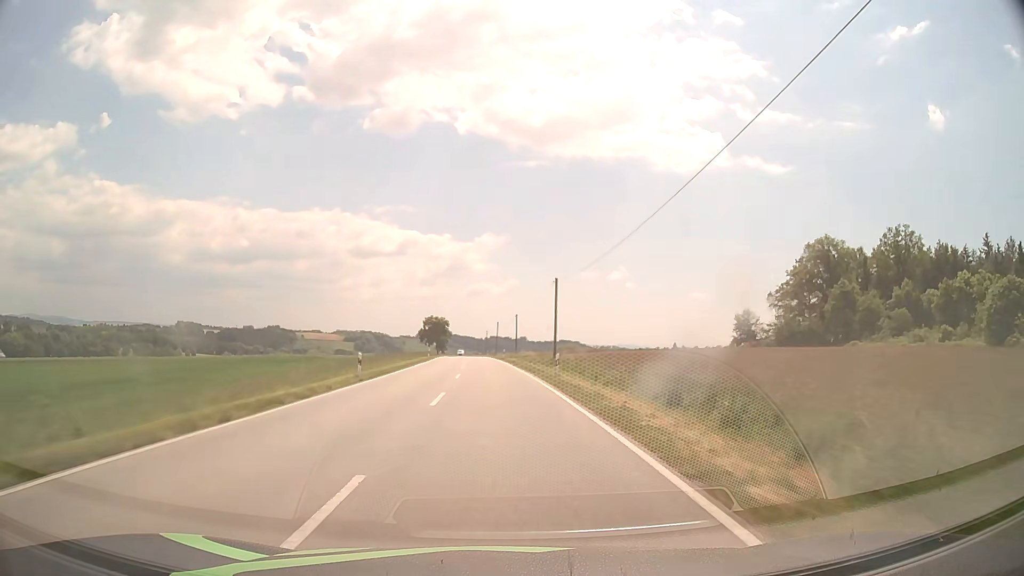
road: secondary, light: Day
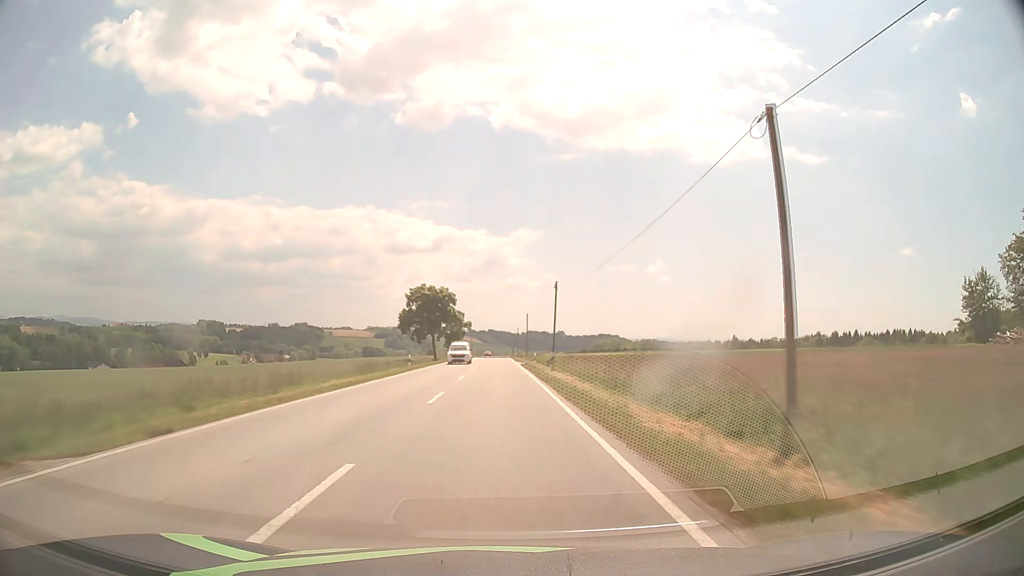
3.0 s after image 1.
(-2.7, +71.4) m; -3°
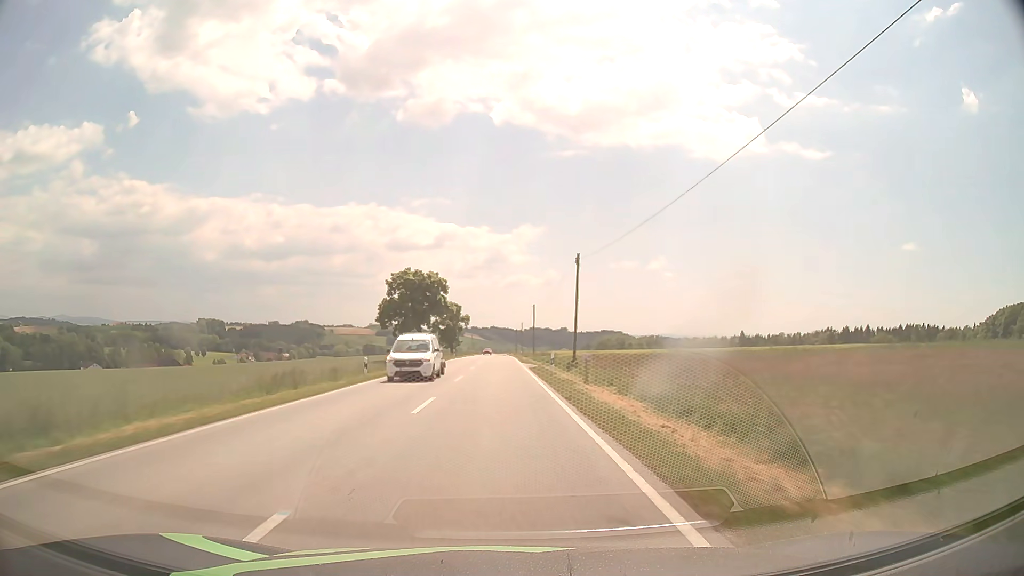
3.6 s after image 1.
(0.0, +14.3) m; 0°
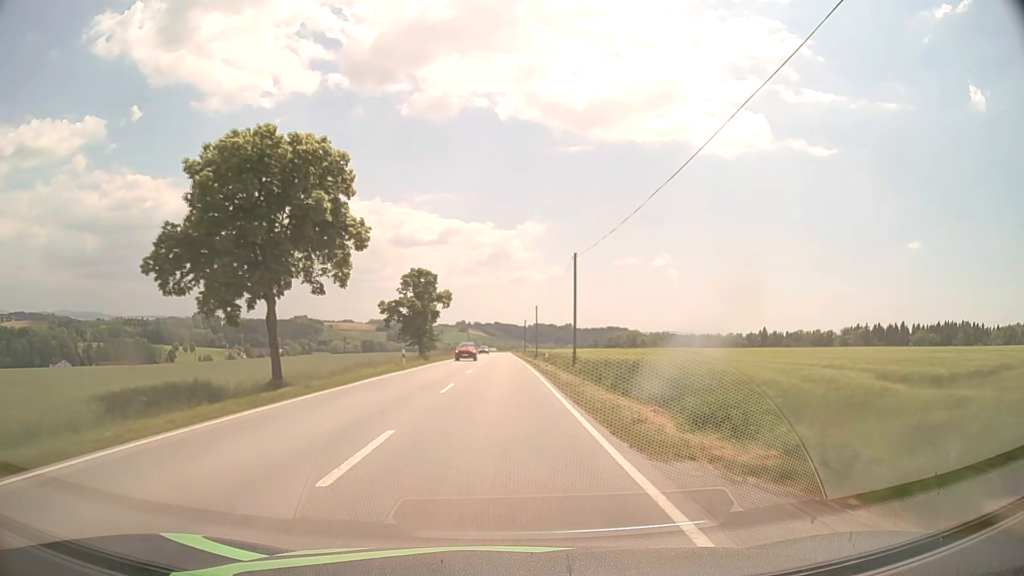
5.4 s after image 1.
(-0.3, +42.9) m; 0°
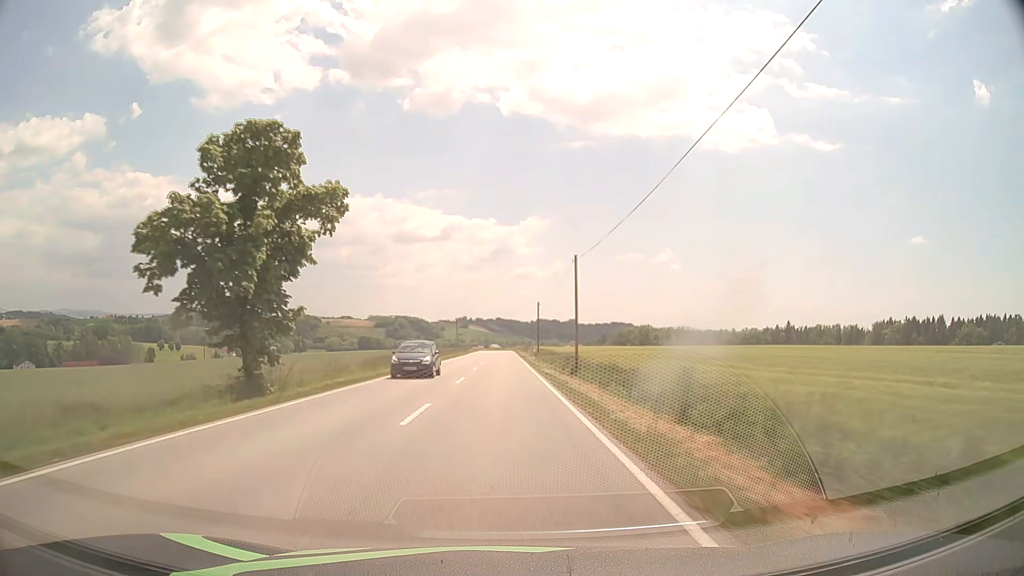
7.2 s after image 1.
(+0.1, +42.9) m; 0°
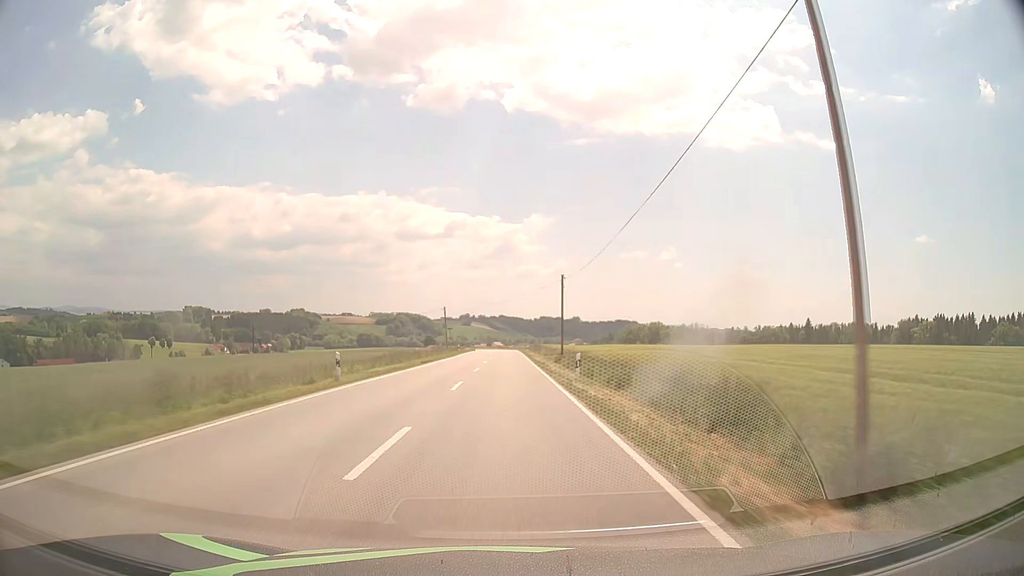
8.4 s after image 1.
(-0.1, +28.6) m; 0°
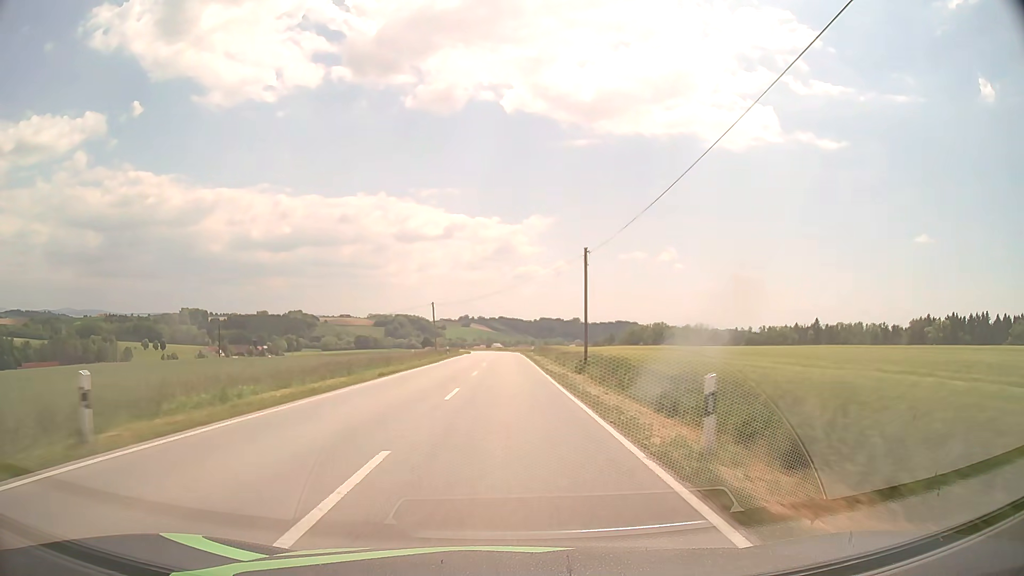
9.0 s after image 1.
(0.0, +14.3) m; 0°
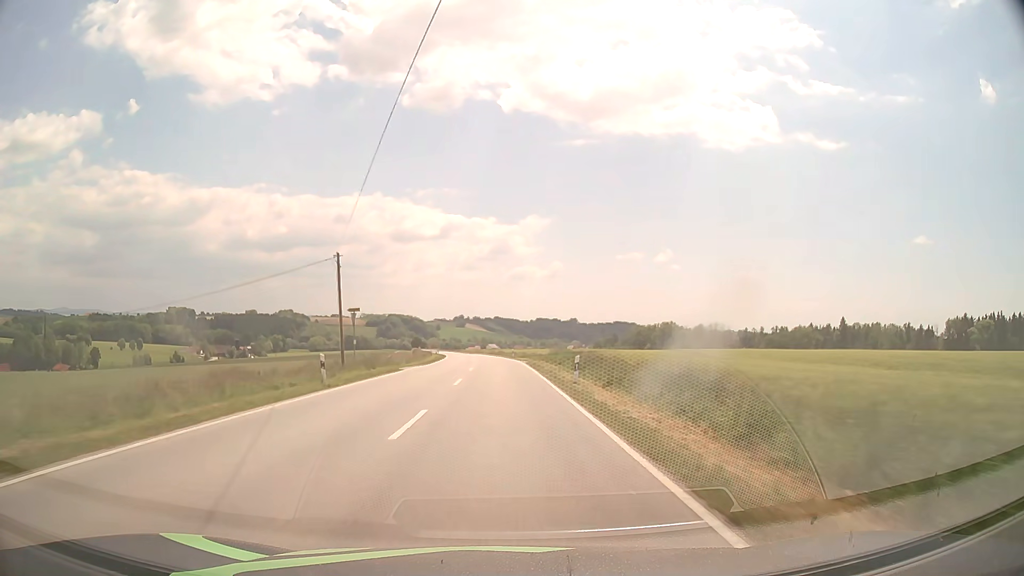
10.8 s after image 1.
(+0.2, +42.8) m; 0°
(0, +10) (0, +20) (0, +30) (0, +40) (-1, +50) (-1, +60) (-1, +70) (-2, +80) (-3, +90) (-4, +100) m
